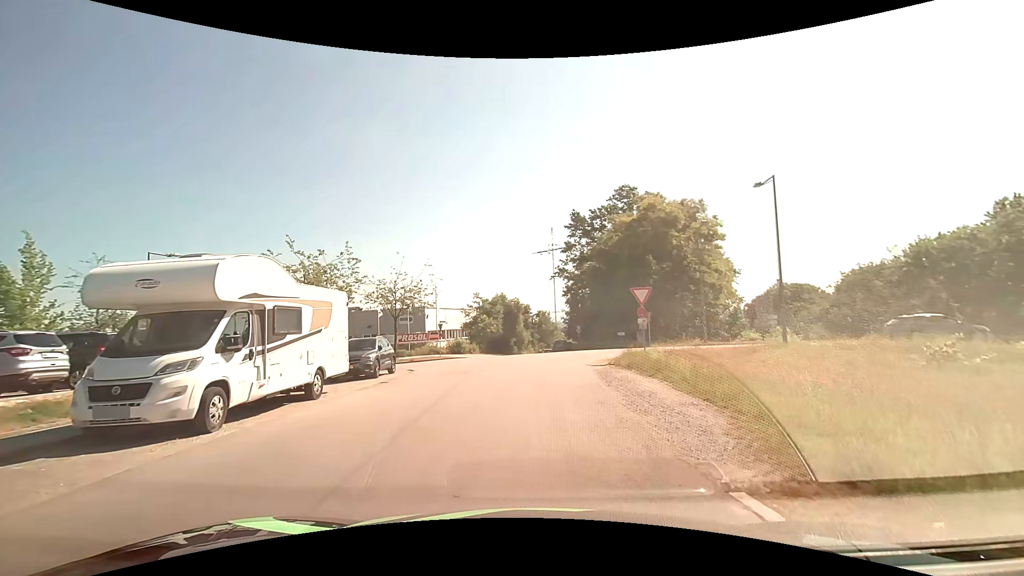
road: residential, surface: asphalt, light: Day
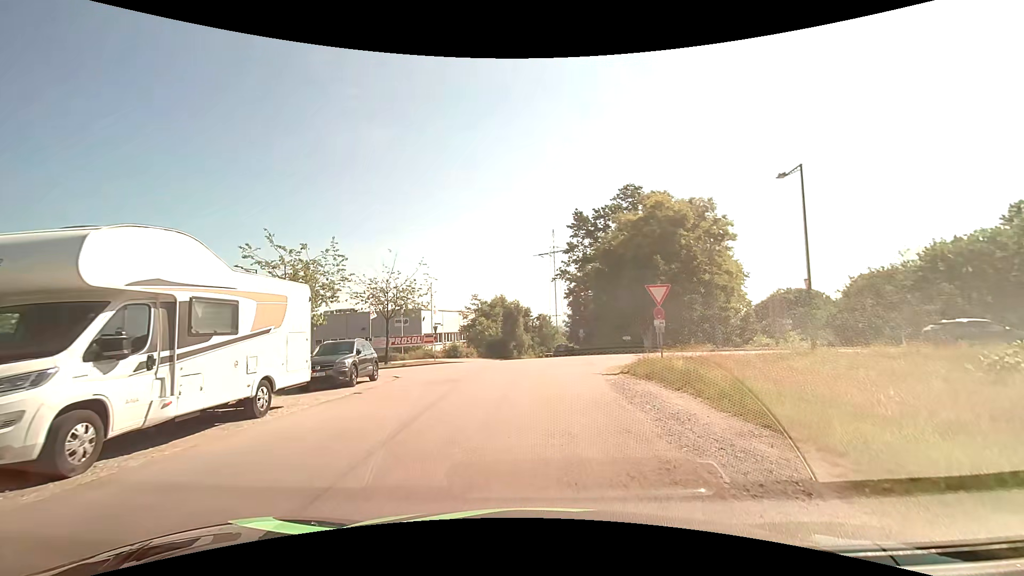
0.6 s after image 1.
(0.0, +2.5) m; 0°
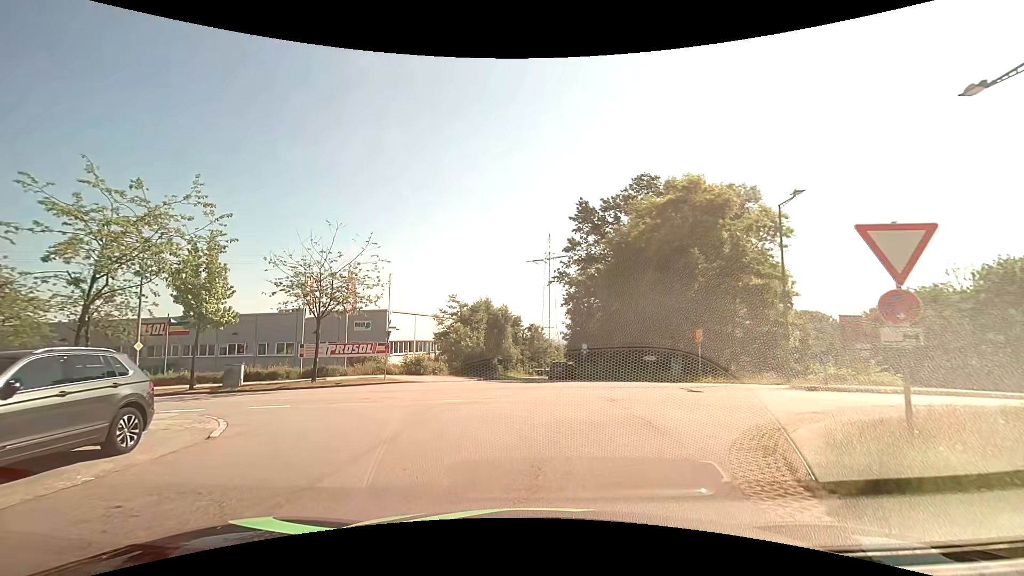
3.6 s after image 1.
(-0.1, +11.4) m; 0°
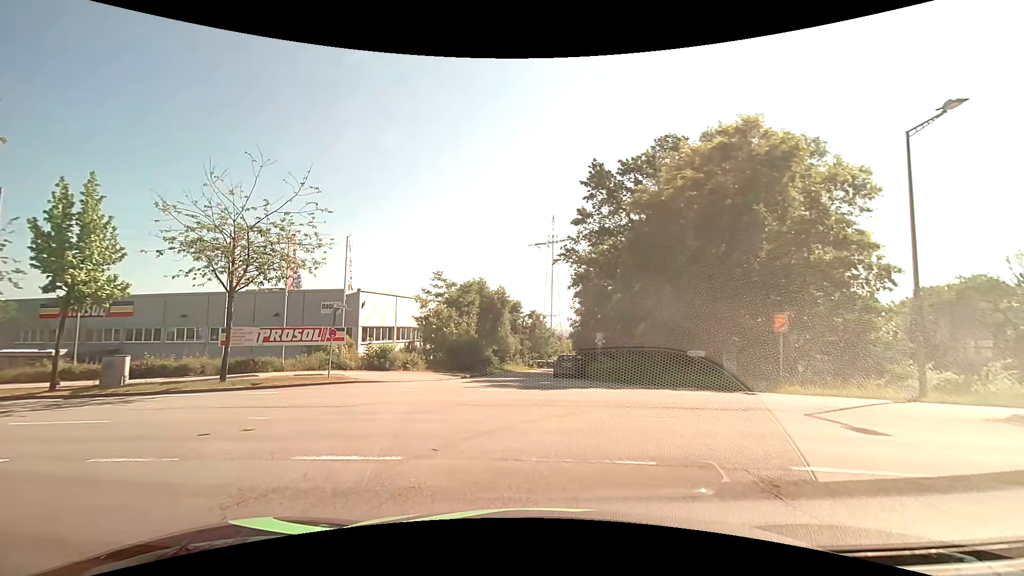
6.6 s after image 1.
(0.0, +8.4) m; +1°
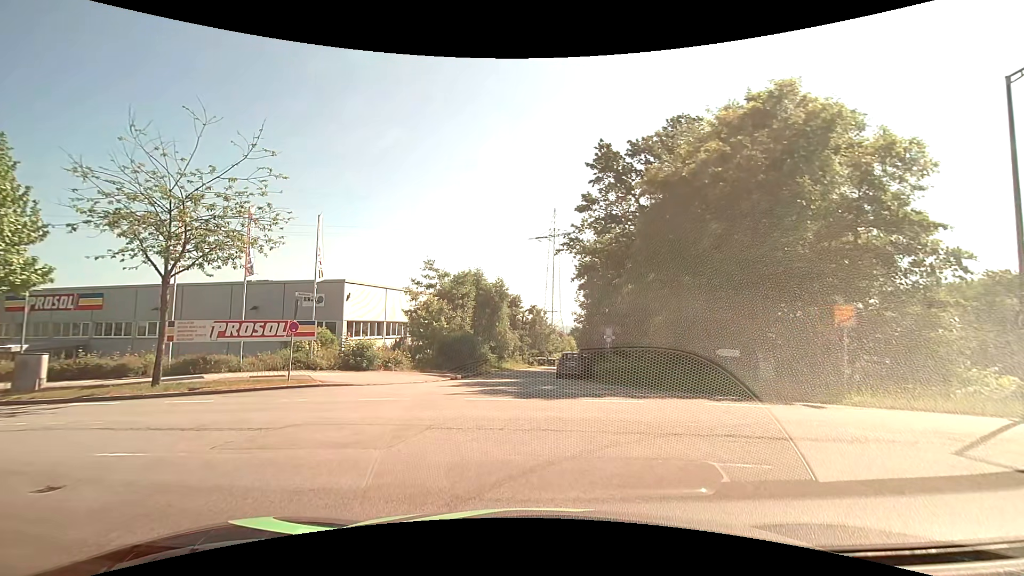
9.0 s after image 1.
(-0.1, +3.6) m; -1°
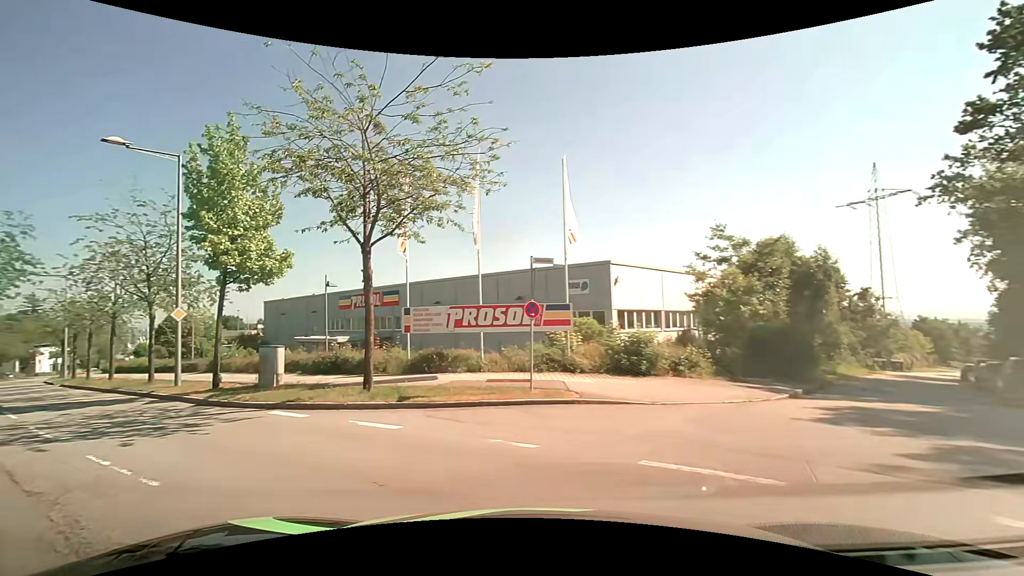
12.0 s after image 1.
(-1.5, +8.2) m; -31°
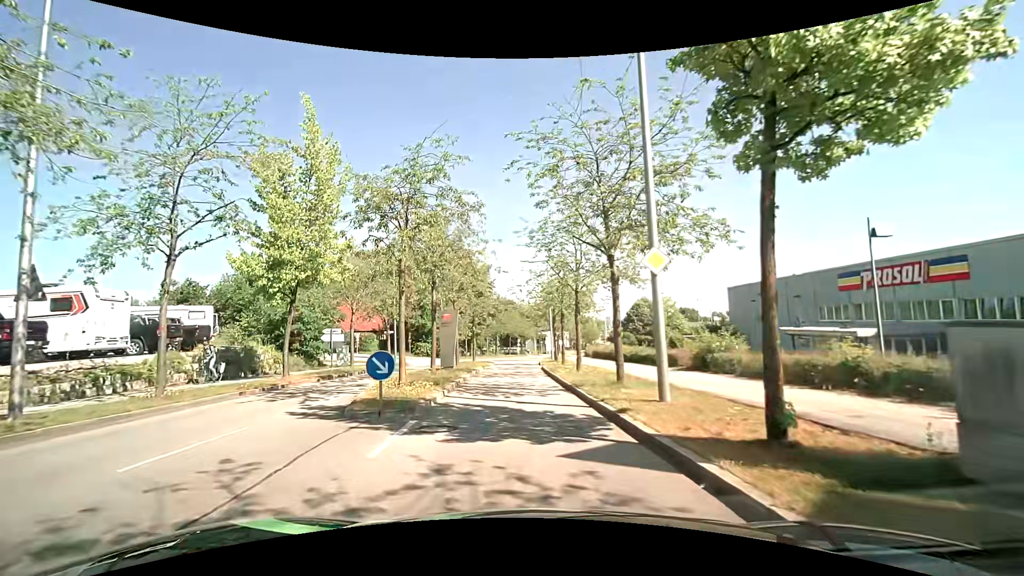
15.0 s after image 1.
(-6.2, +11.1) m; -48°
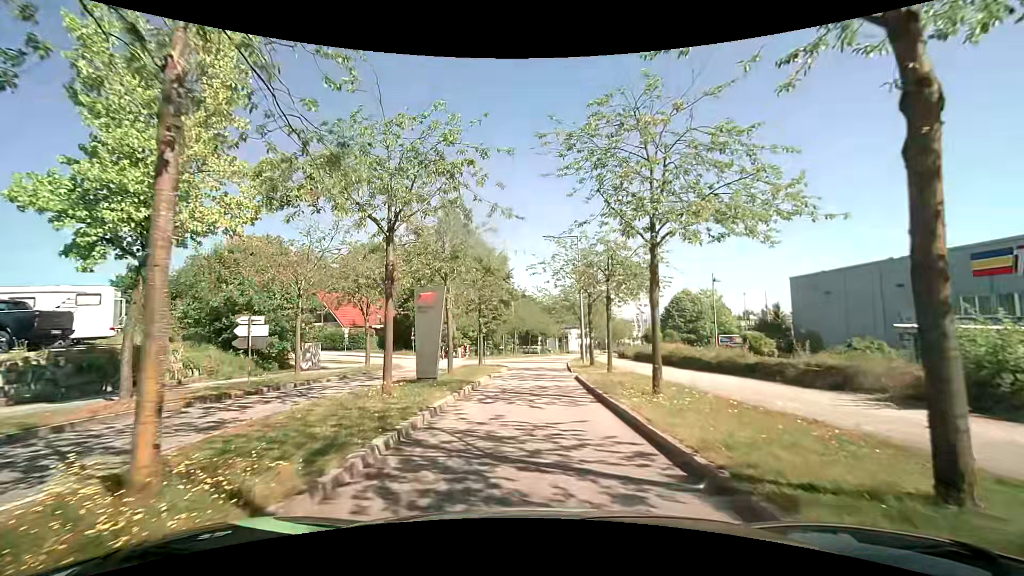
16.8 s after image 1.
(-0.3, +9.9) m; -2°
(0, +10) (0, +20) (0, +30) (+1, +40) (+2, +50) (+3, +60) (+4, +70) (+7, +79) (+9, +89) (+12, +99) m
